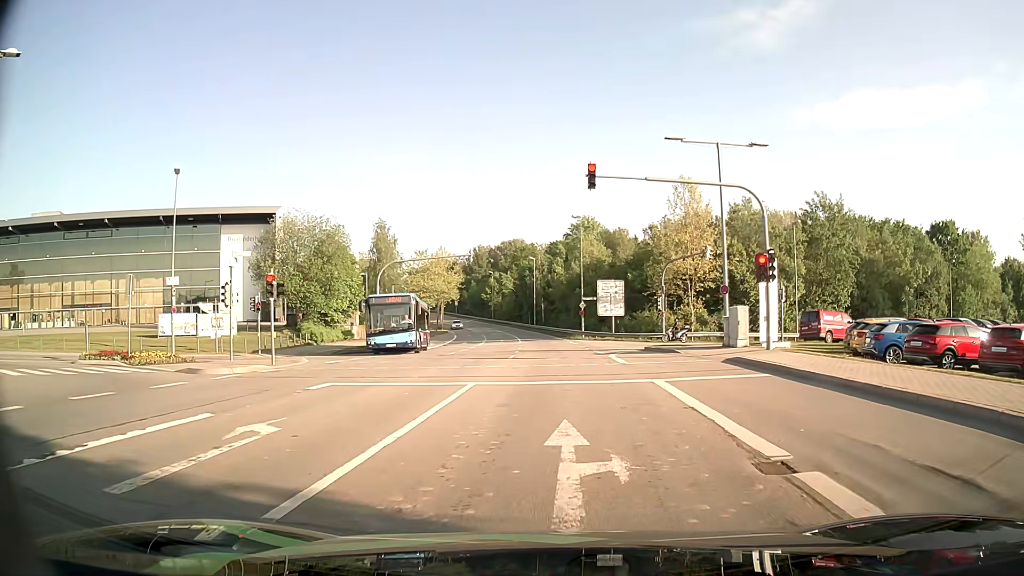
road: secondary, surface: asphalt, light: Day
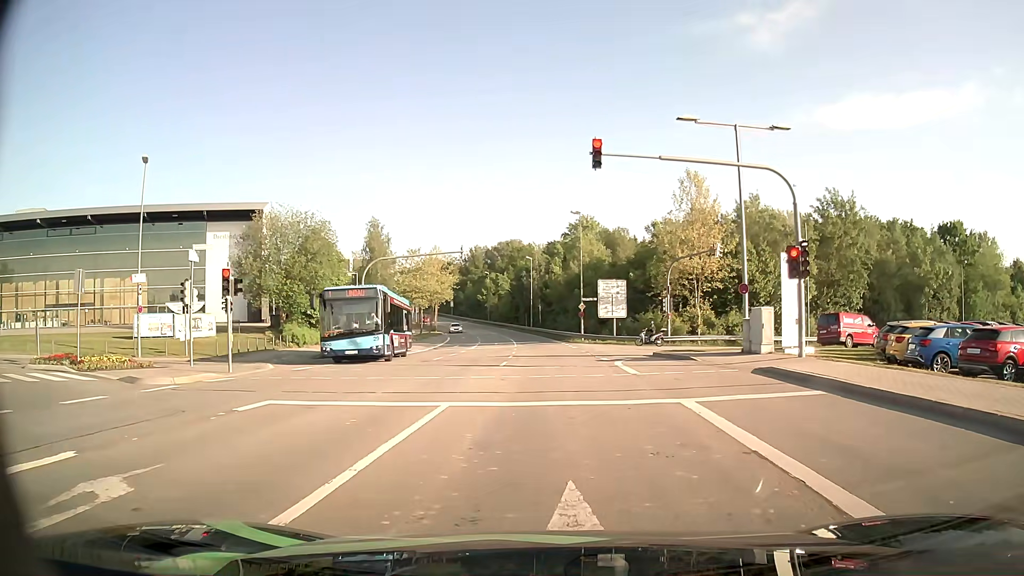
(0.0, +3.2) m; 0°
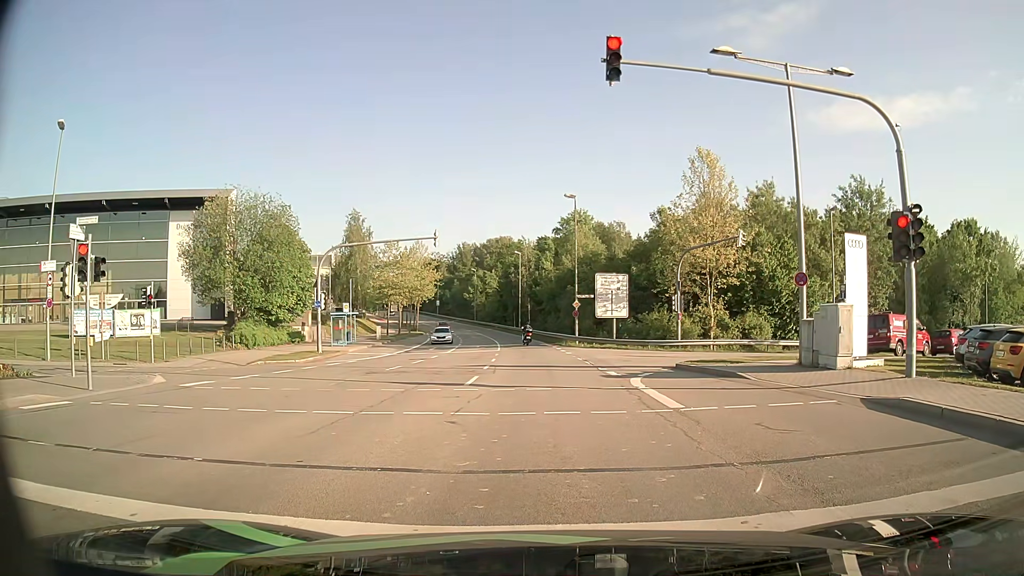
(+0.1, +6.5) m; +1°
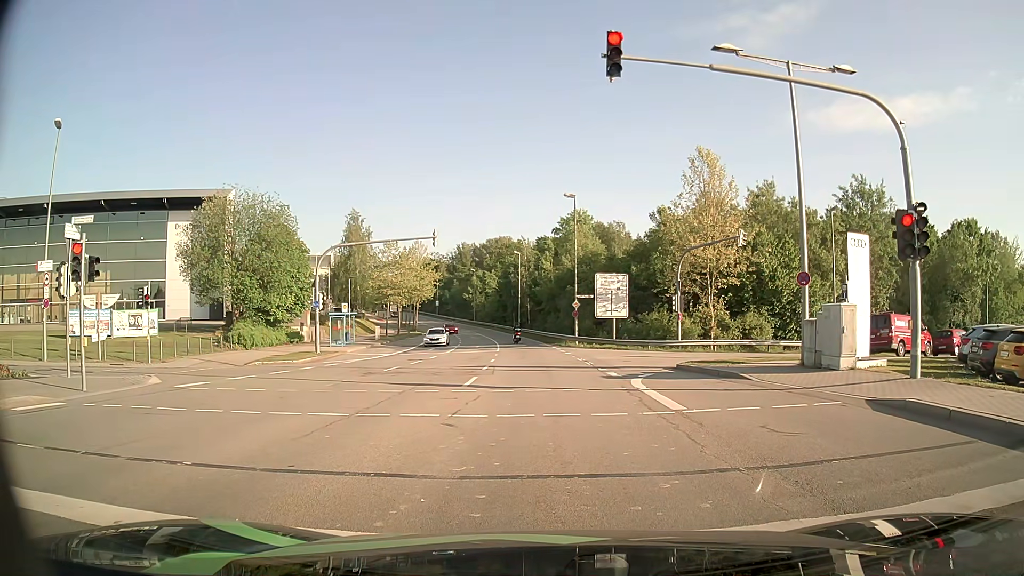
(0.0, +0.2) m; 0°
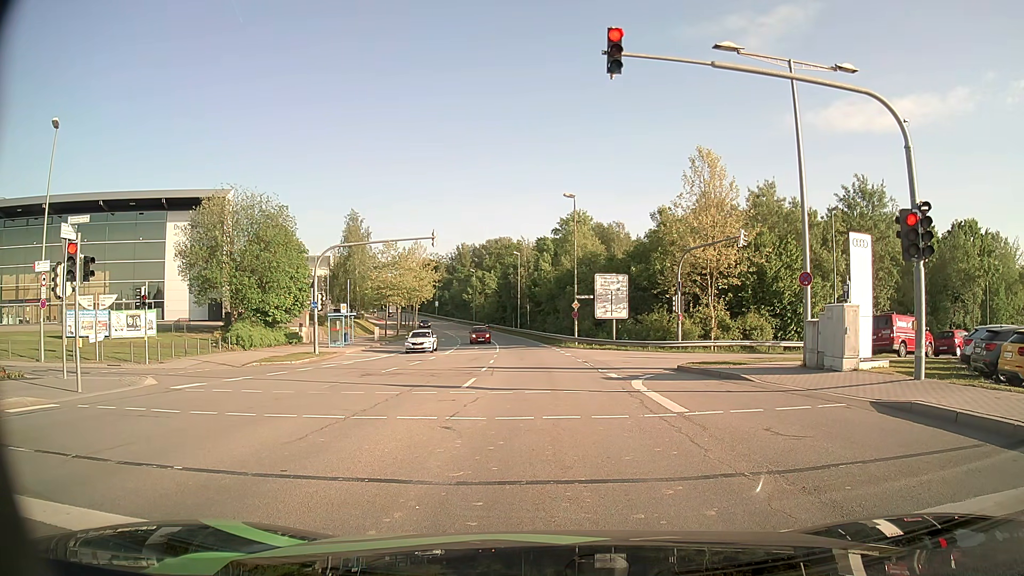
(0.0, +0.3) m; 0°
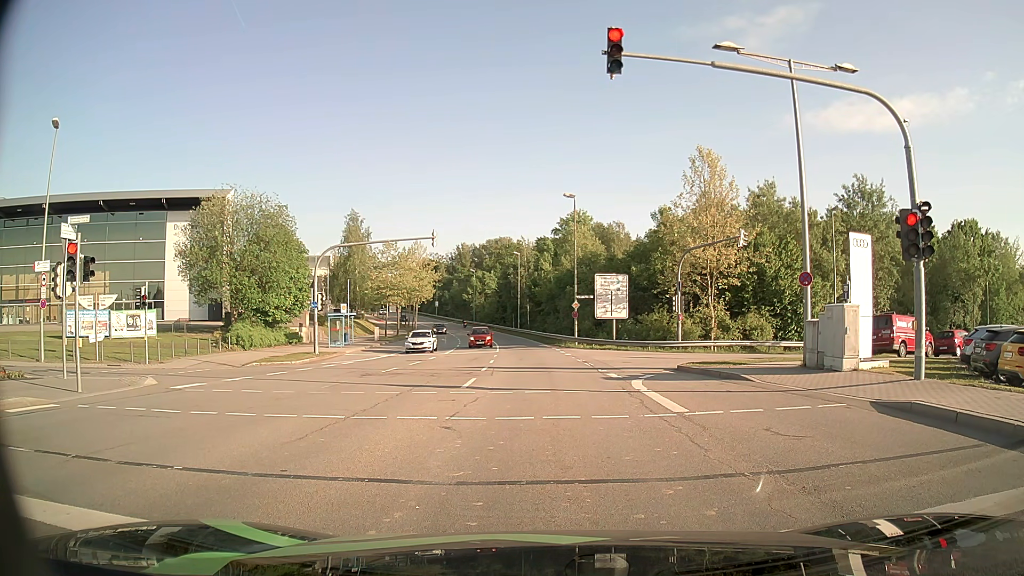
(0.0, 0.0) m; 0°
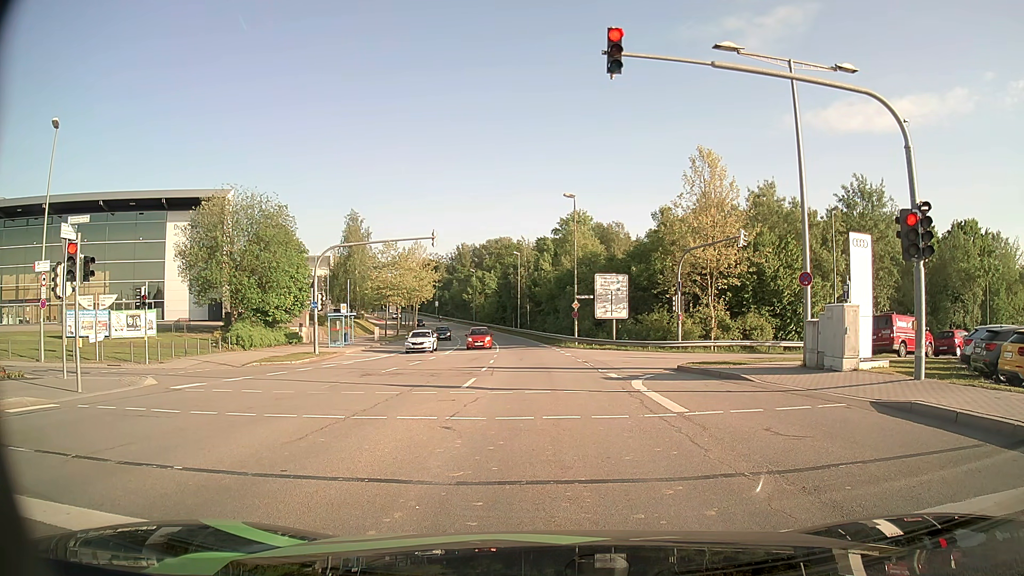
(0.0, 0.0) m; 0°
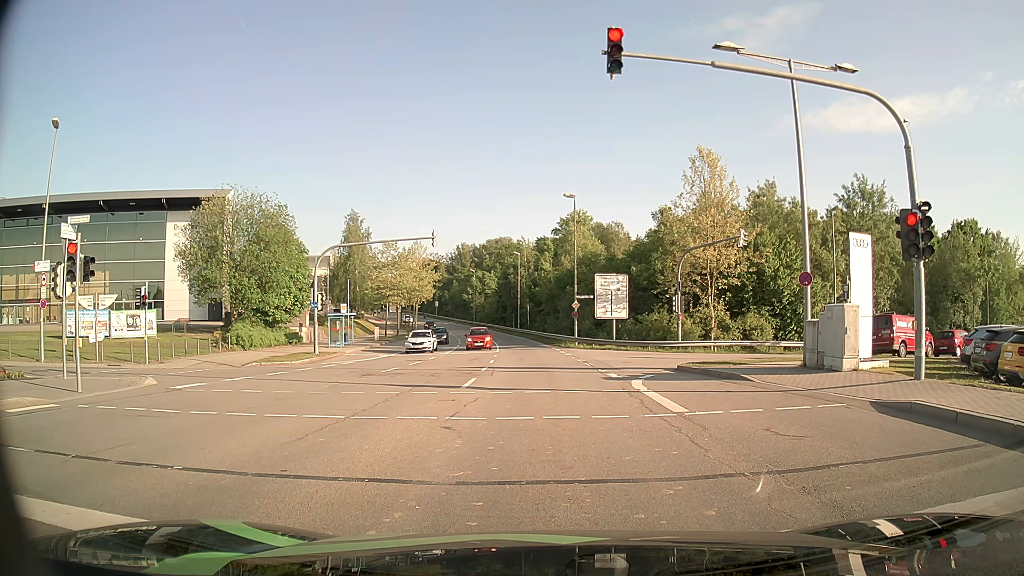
(0.0, 0.0) m; 0°
